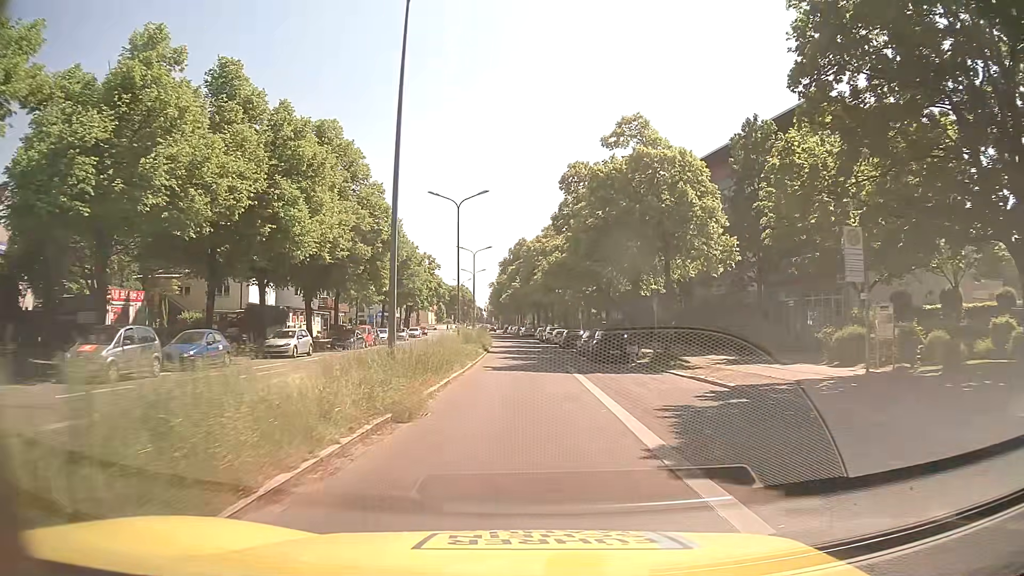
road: secondary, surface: asphalt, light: Day
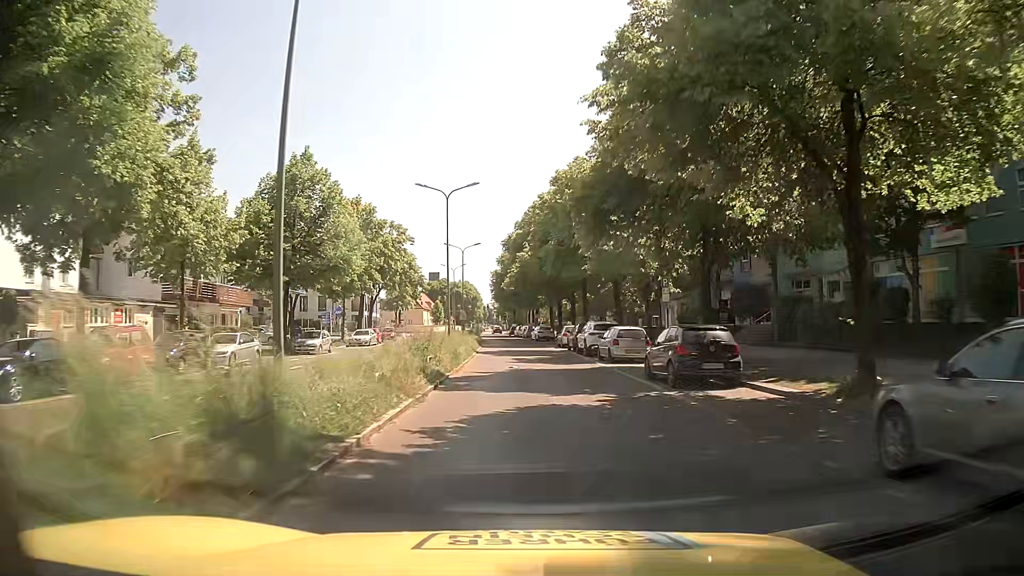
(-0.2, +34.5) m; -1°
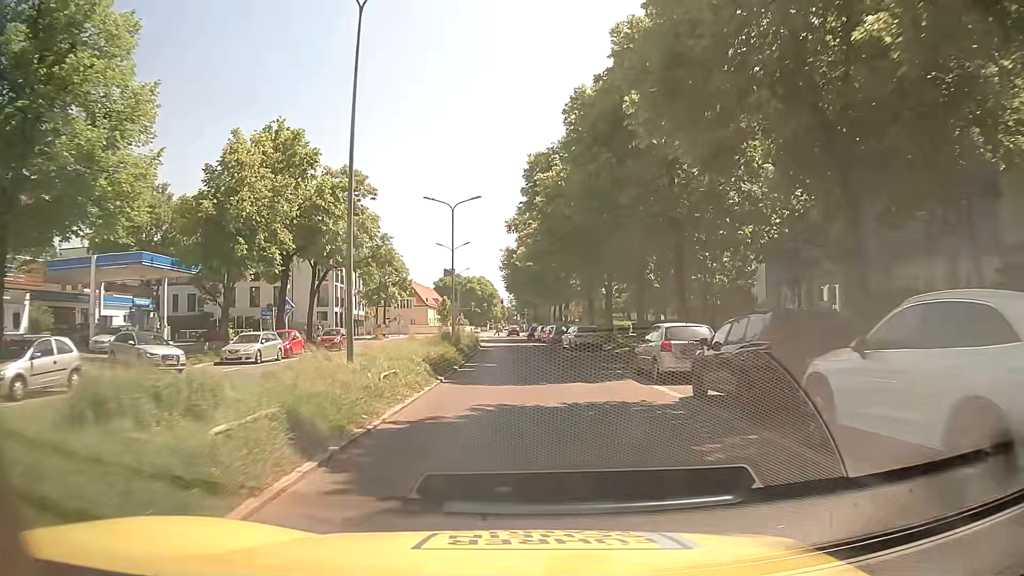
(-0.5, +27.4) m; -1°
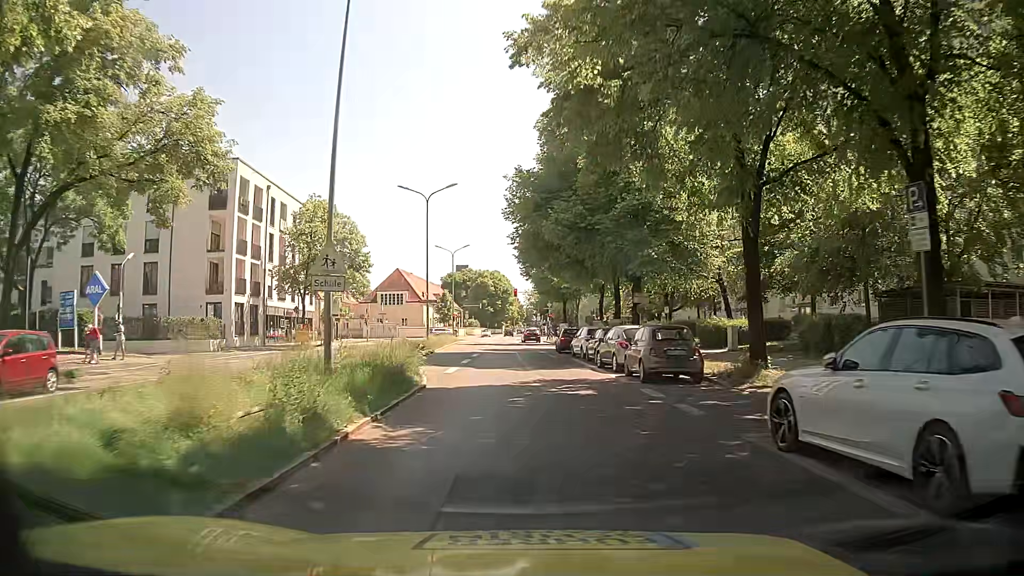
(-0.8, +33.0) m; -2°
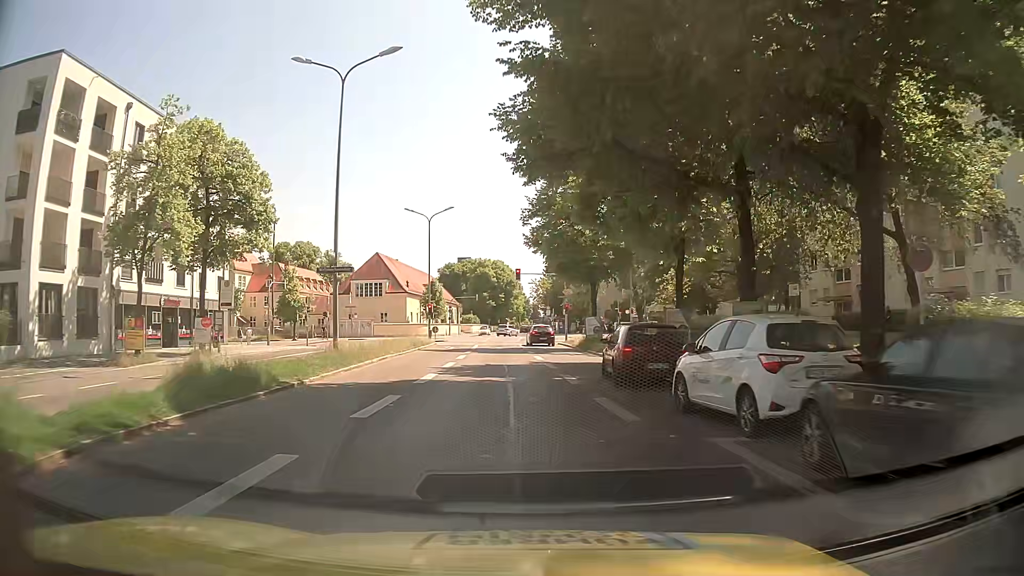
(-0.3, +22.7) m; 0°
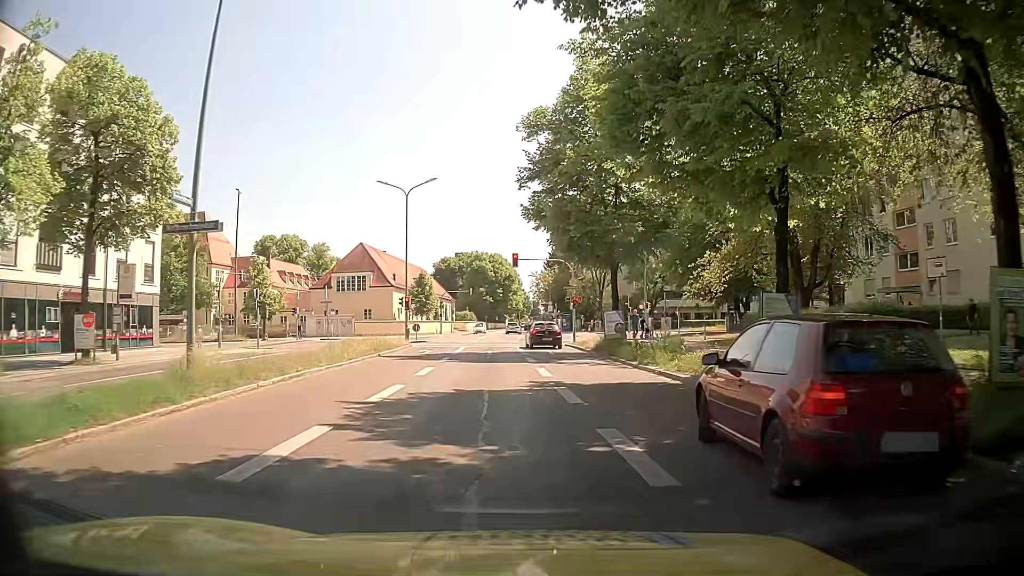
(-0.1, +10.0) m; -1°
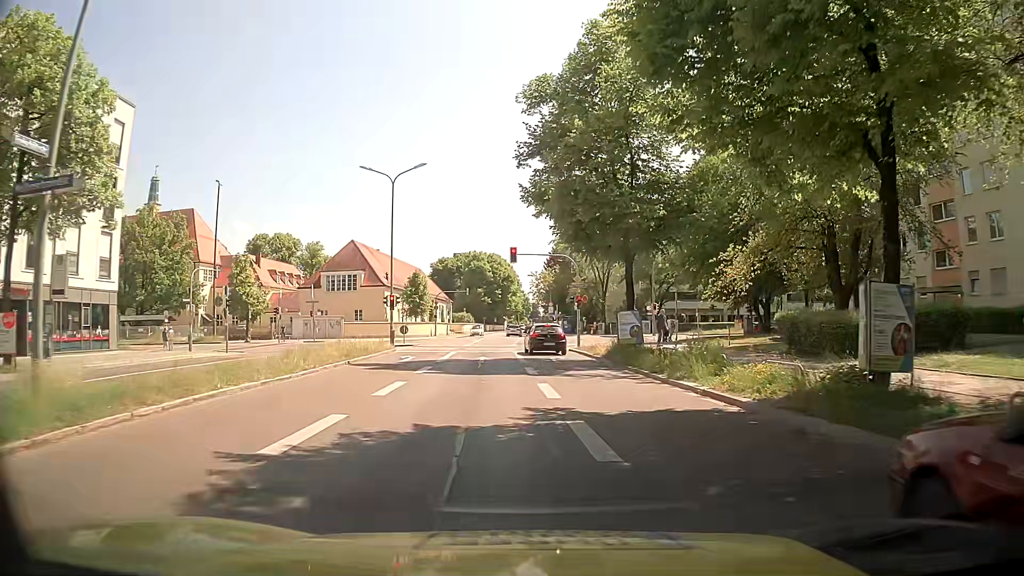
(0.0, +4.7) m; 0°
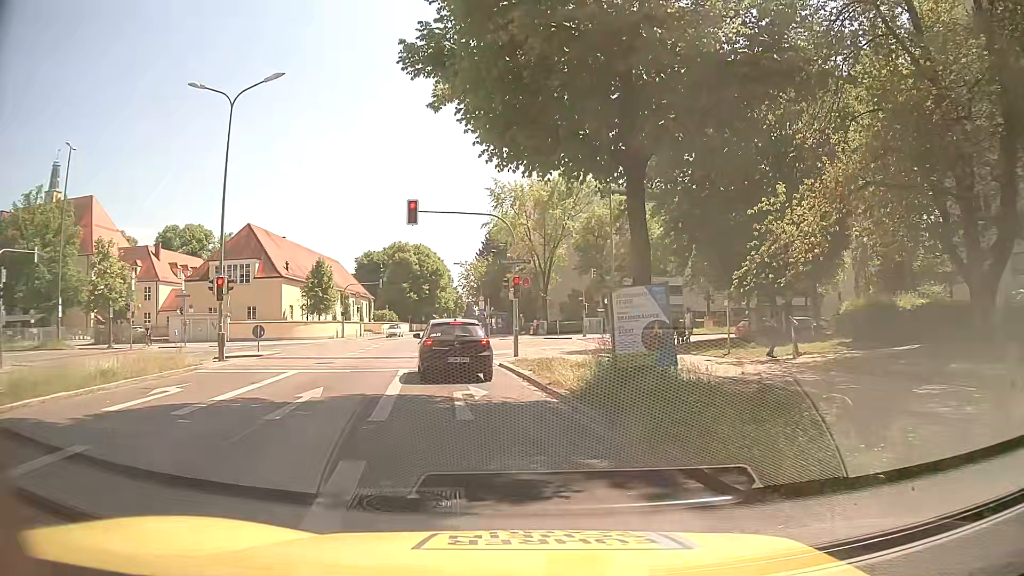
(+0.9, +14.9) m; +5°
